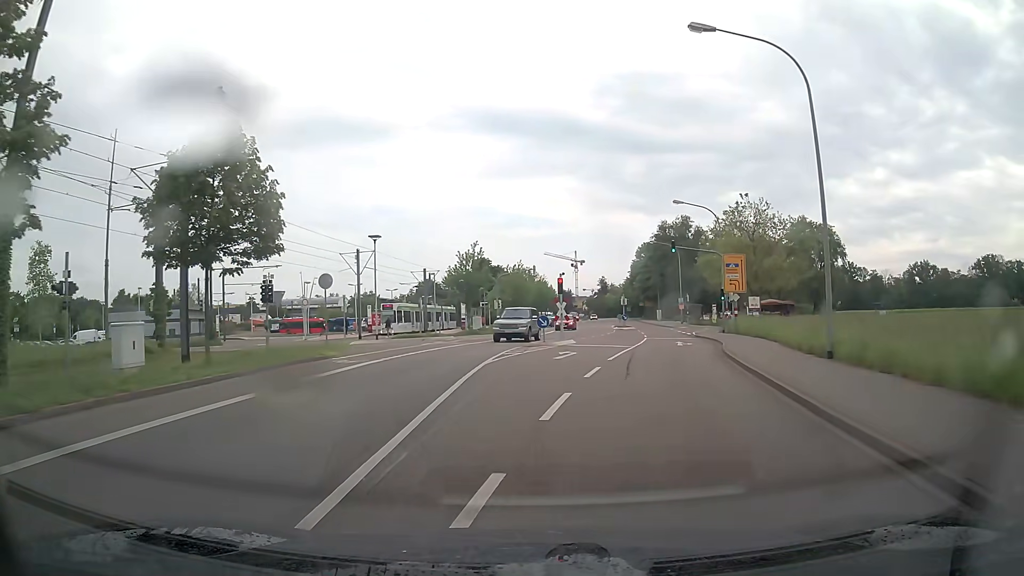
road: tertiary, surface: asphalt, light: Day
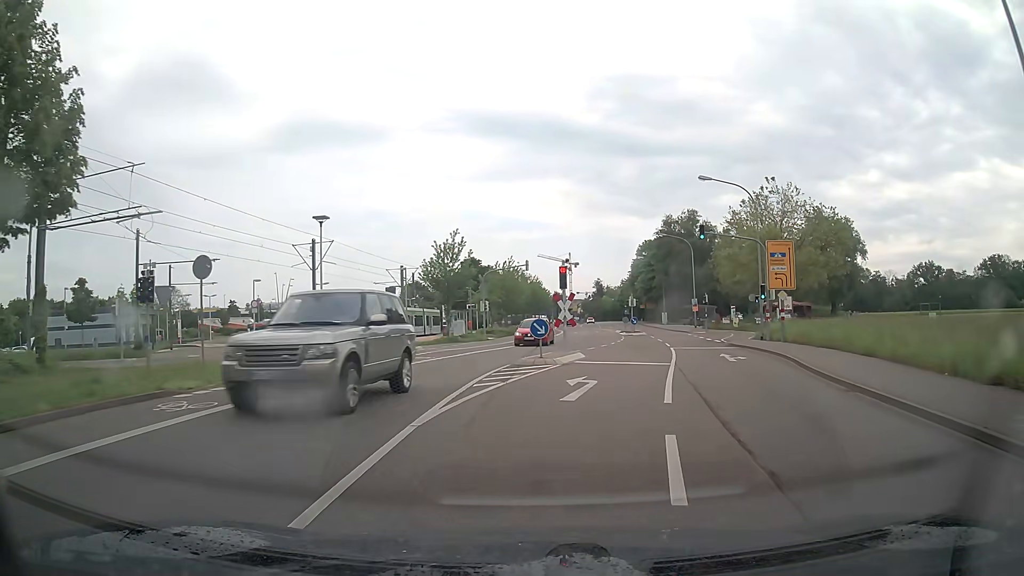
(+0.1, +9.6) m; +1°
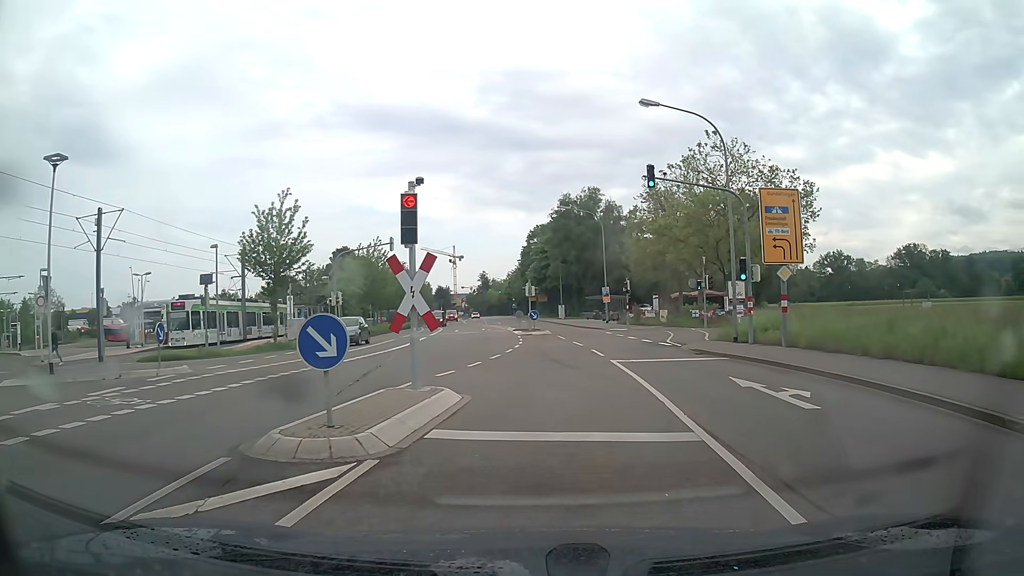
(+0.9, +13.3) m; +10°
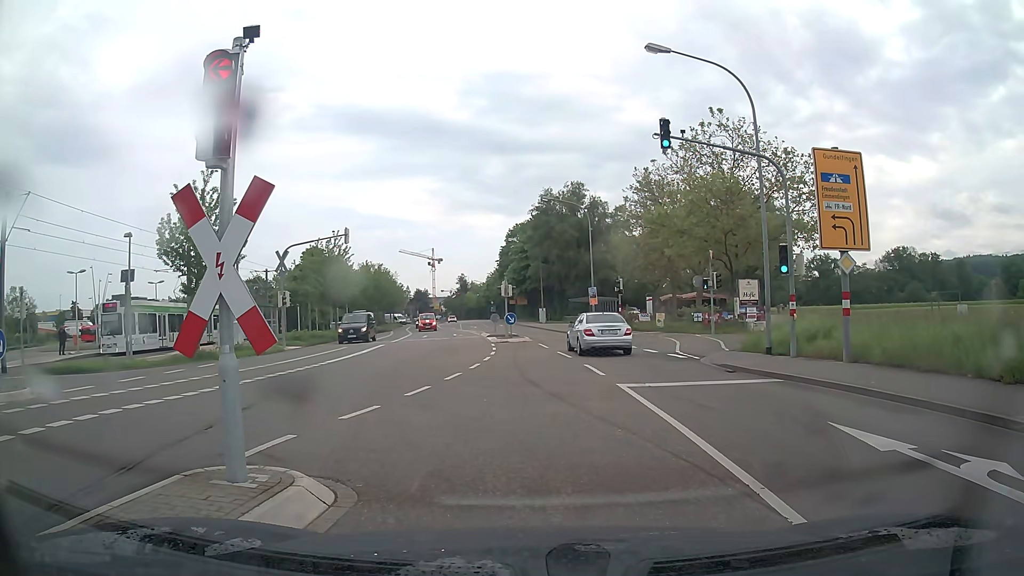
(+0.1, +5.7) m; +2°
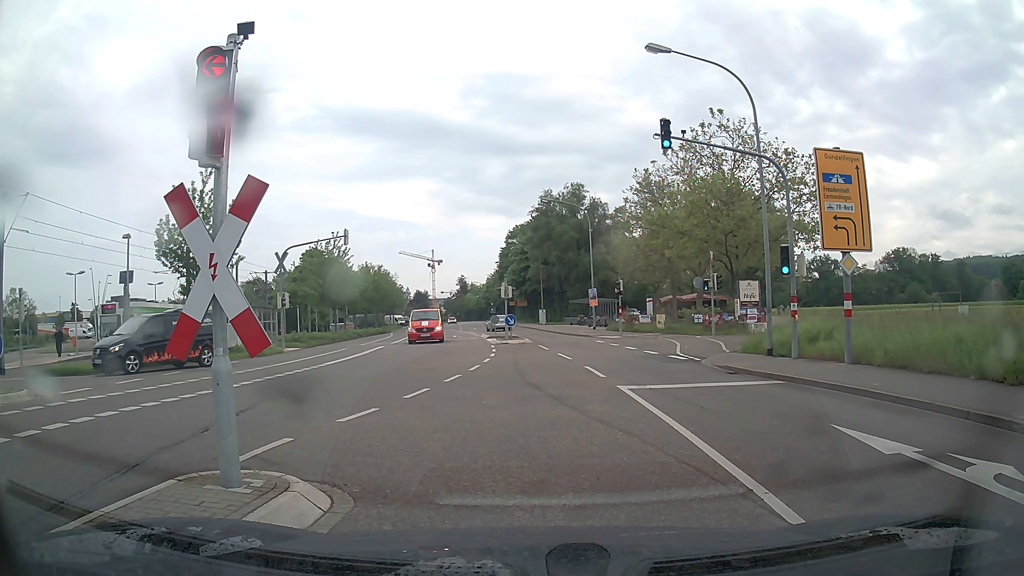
(0.0, +0.2) m; 0°
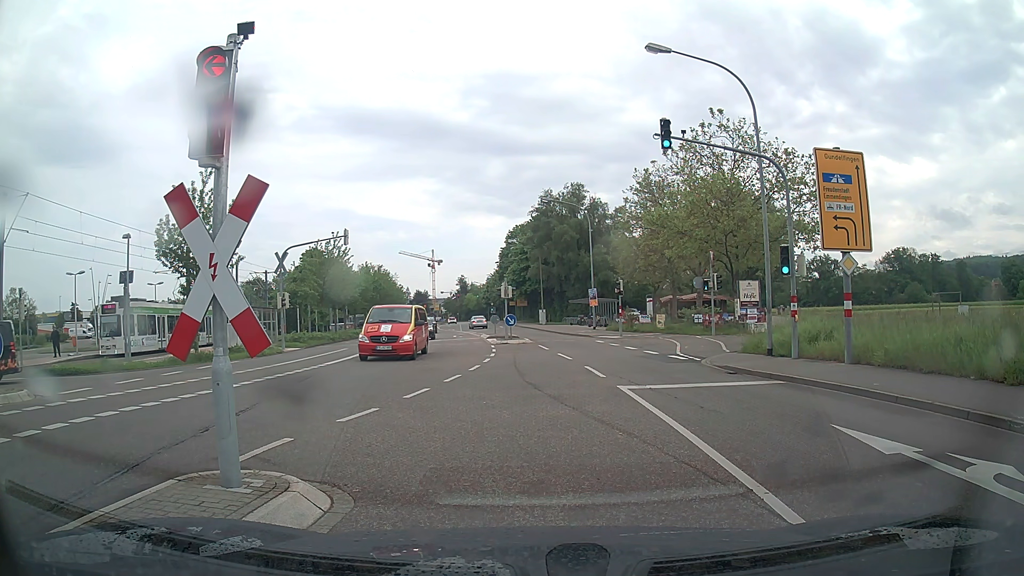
(0.0, 0.0) m; 0°
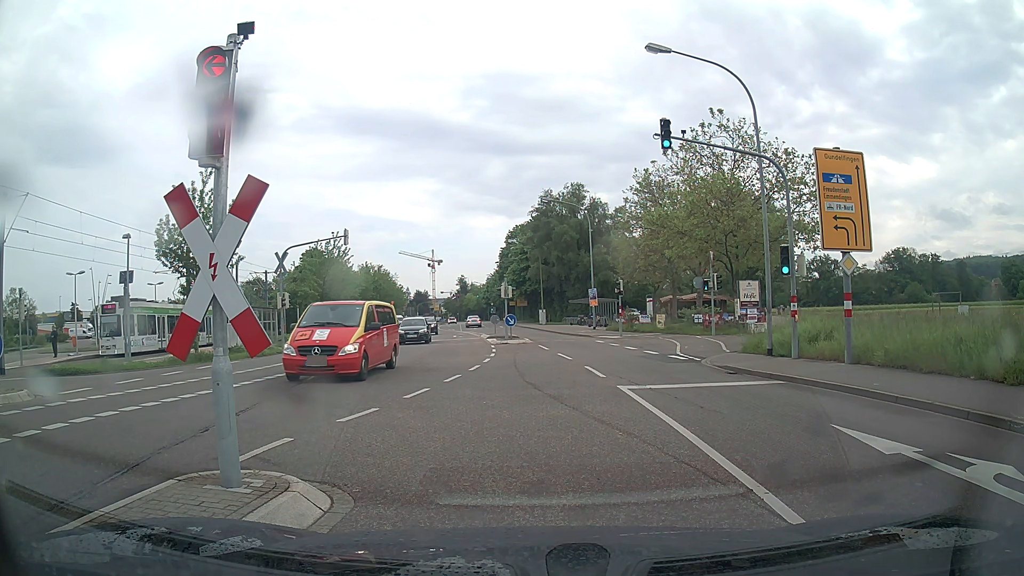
(0.0, 0.0) m; 0°
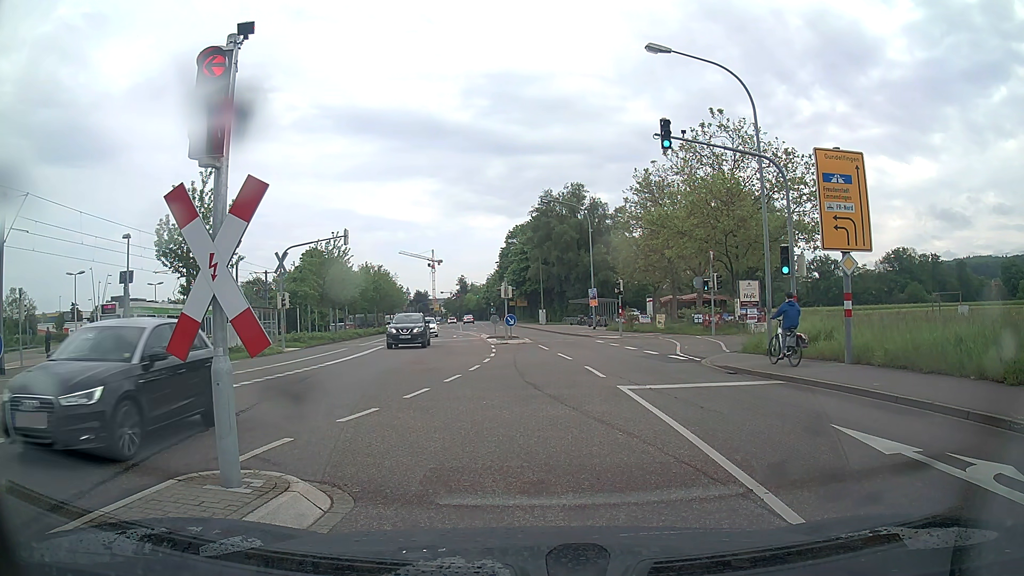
(0.0, 0.0) m; 0°
